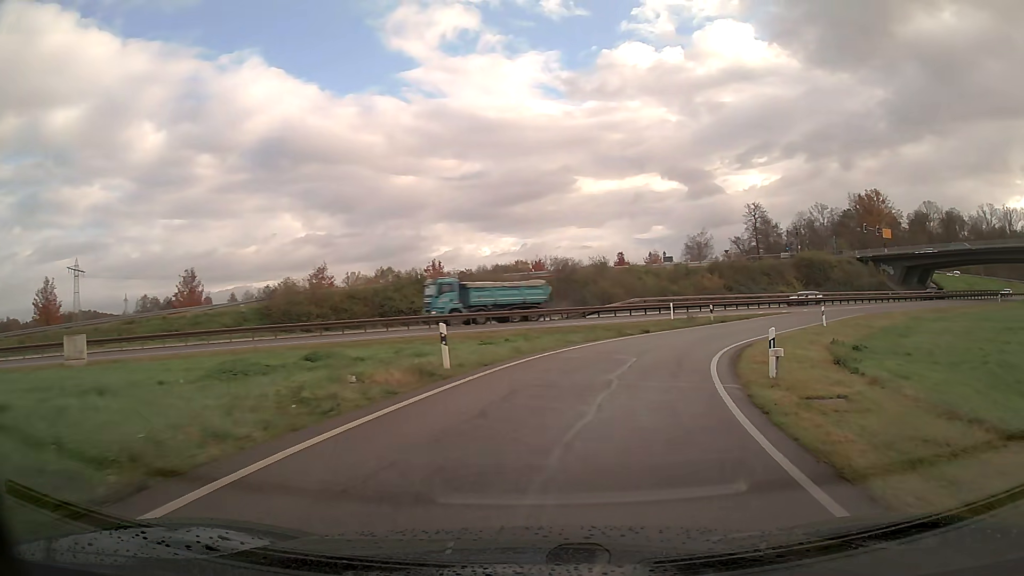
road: trunk_link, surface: asphalt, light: Day
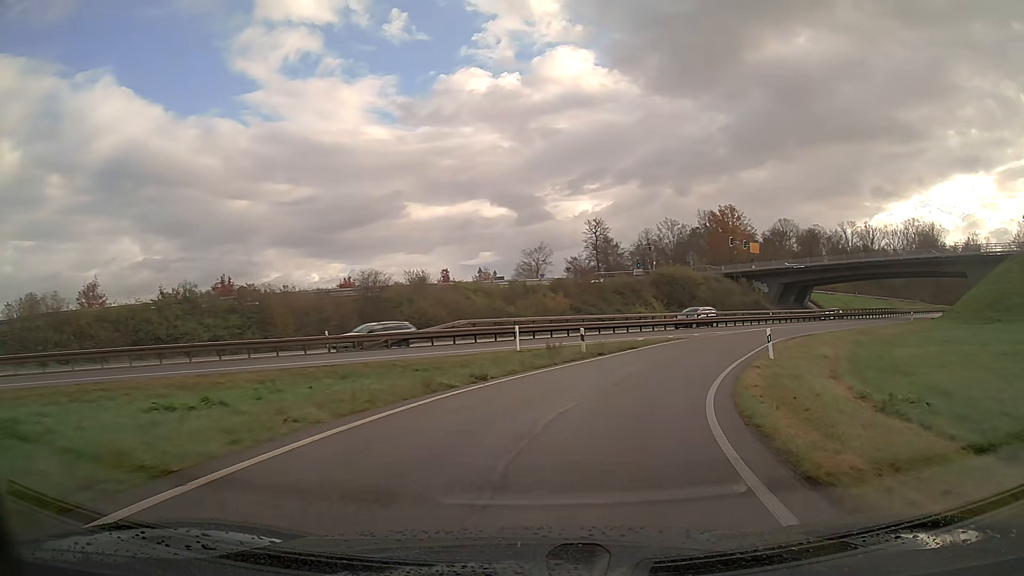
(+1.7, +13.9) m; +14°
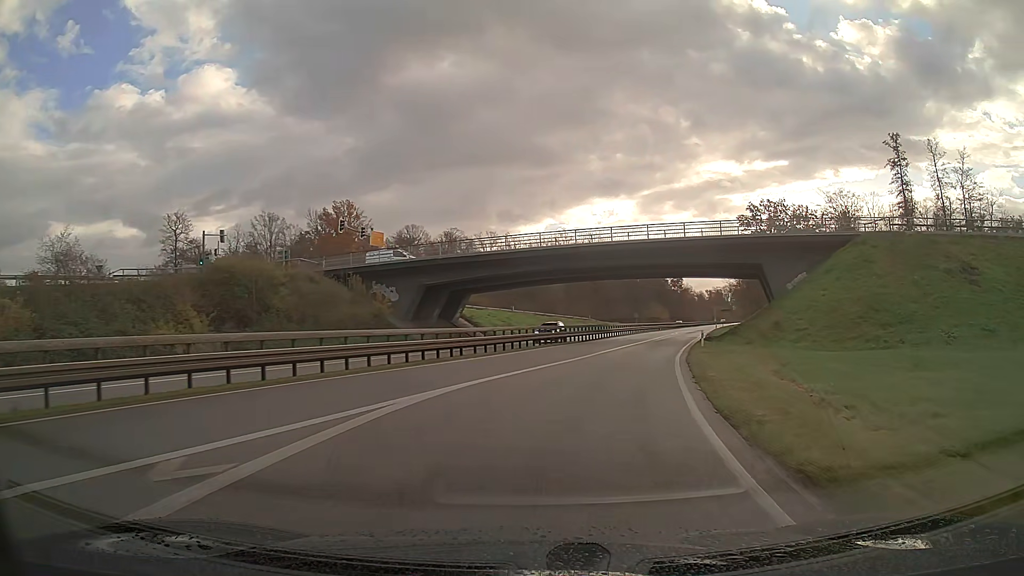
(+10.2, +33.4) m; +31°
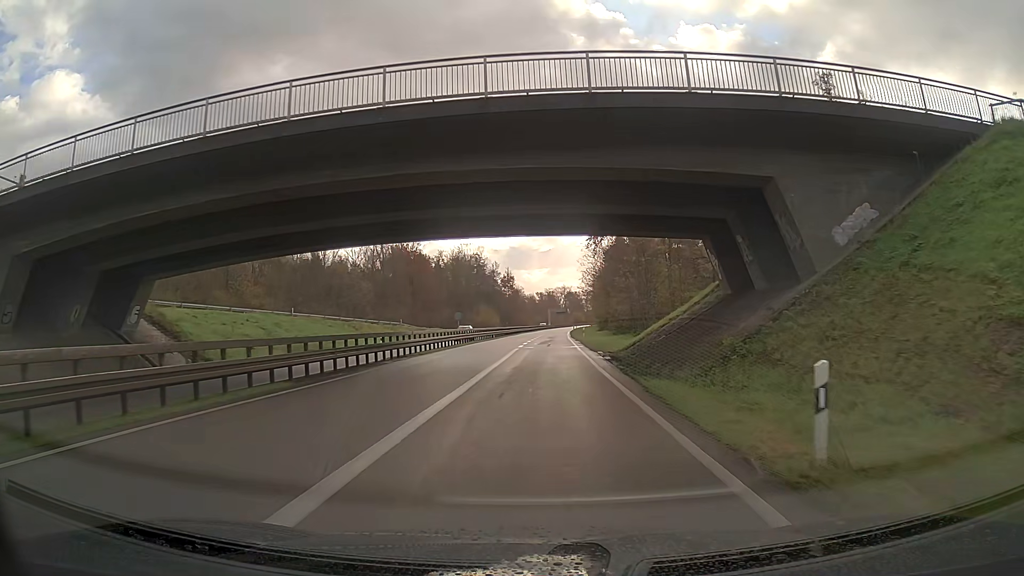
(+4.2, +30.1) m; +13°
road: trunk
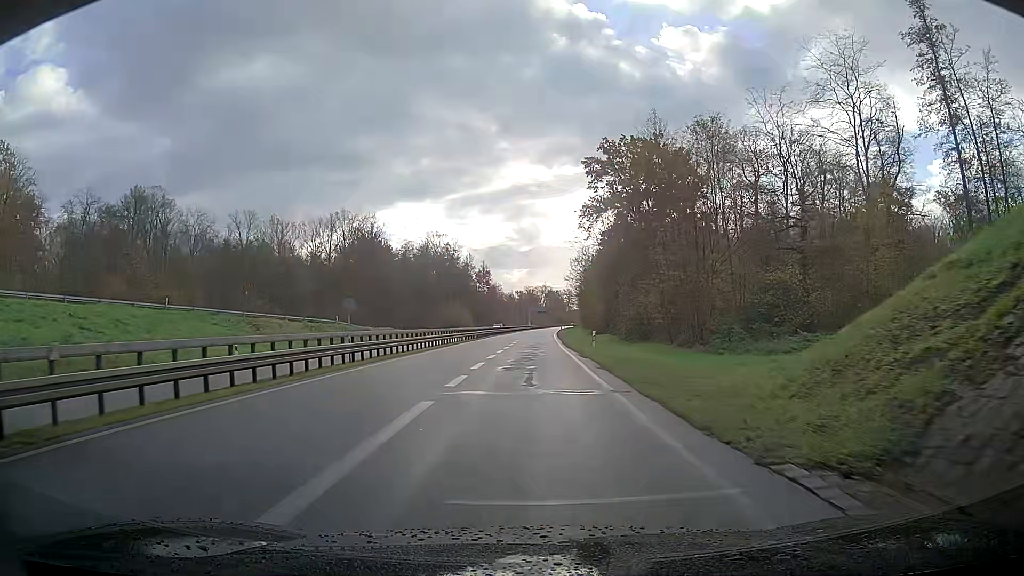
(+0.6, +25.7) m; +2°
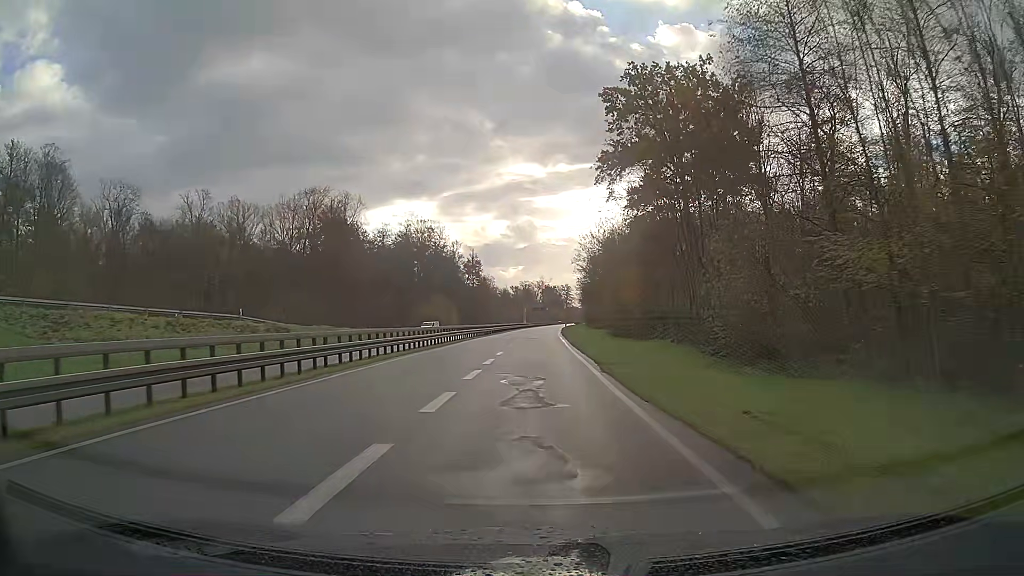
(-0.1, +28.1) m; 0°
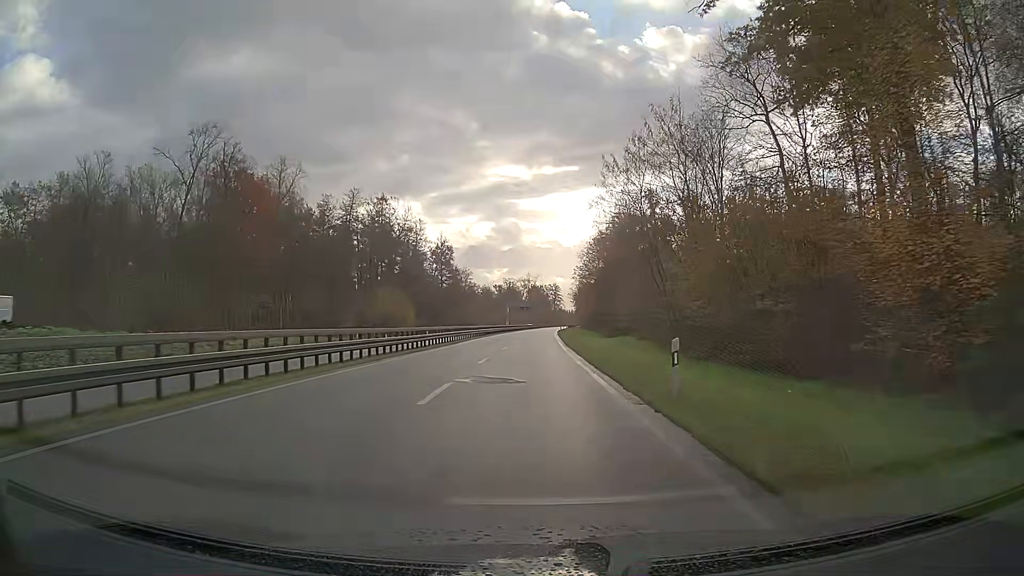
(+0.4, +40.8) m; +1°
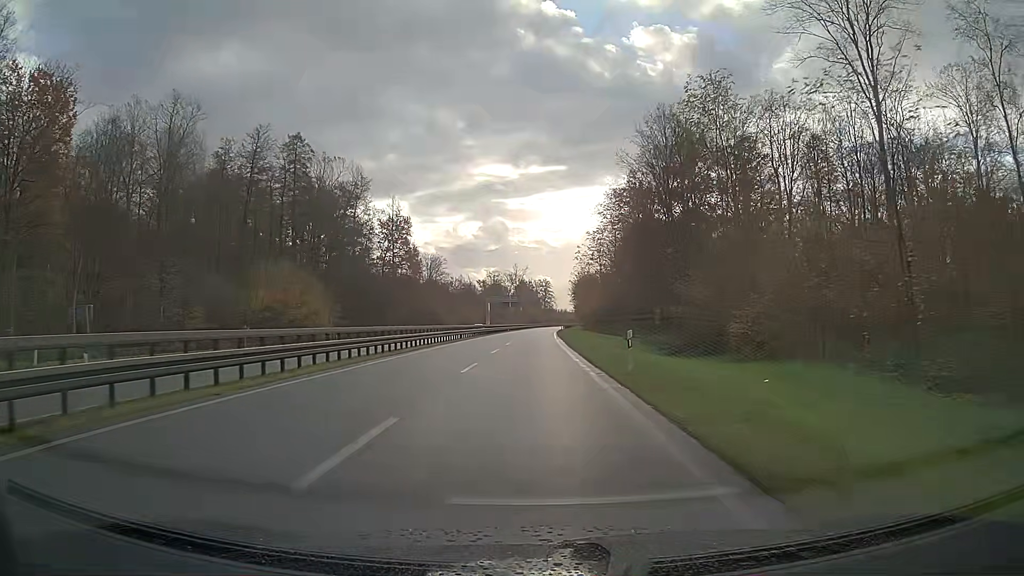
(+0.5, +43.9) m; +1°
